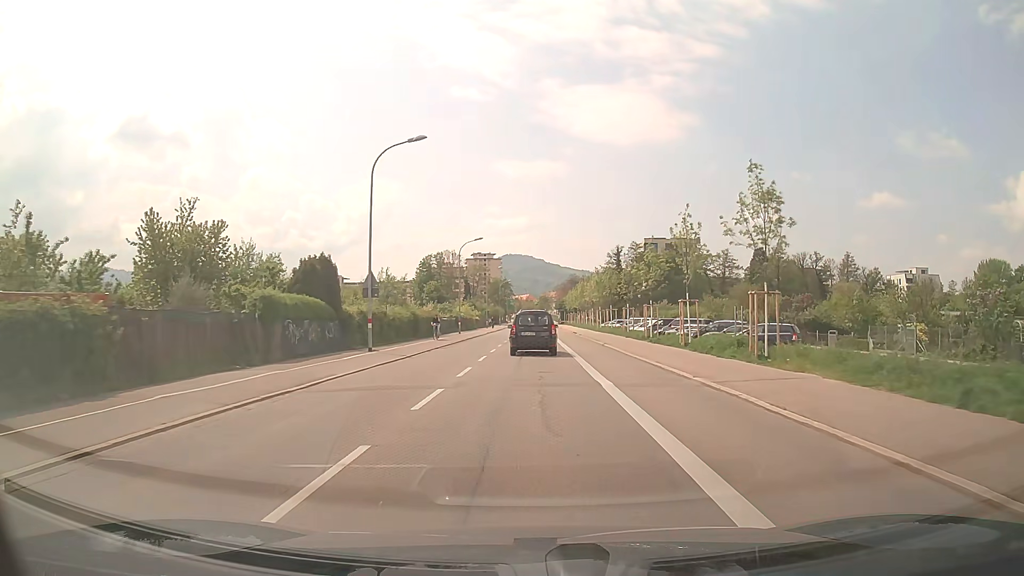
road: secondary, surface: asphalt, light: Day
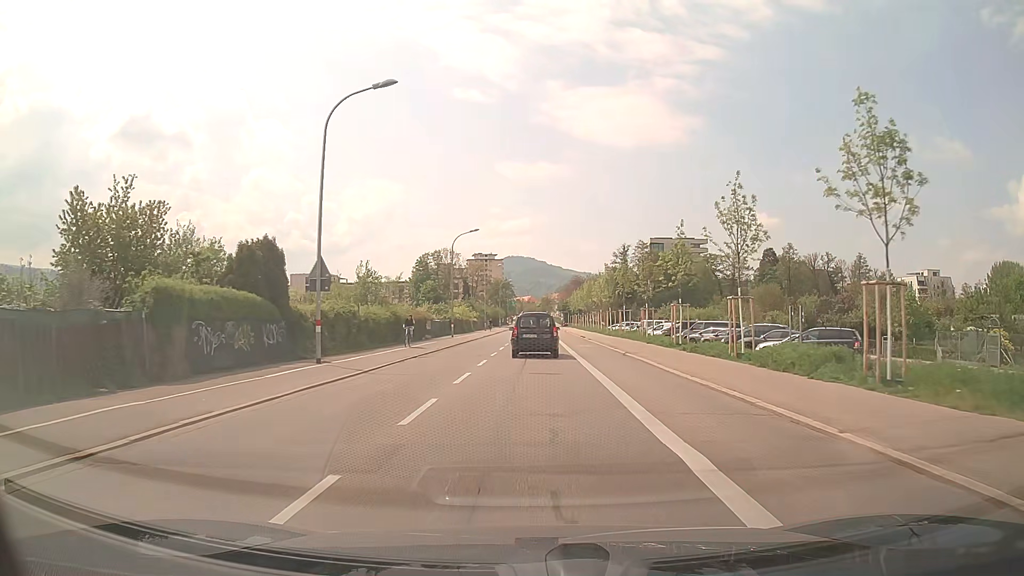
(0.0, +7.4) m; 0°
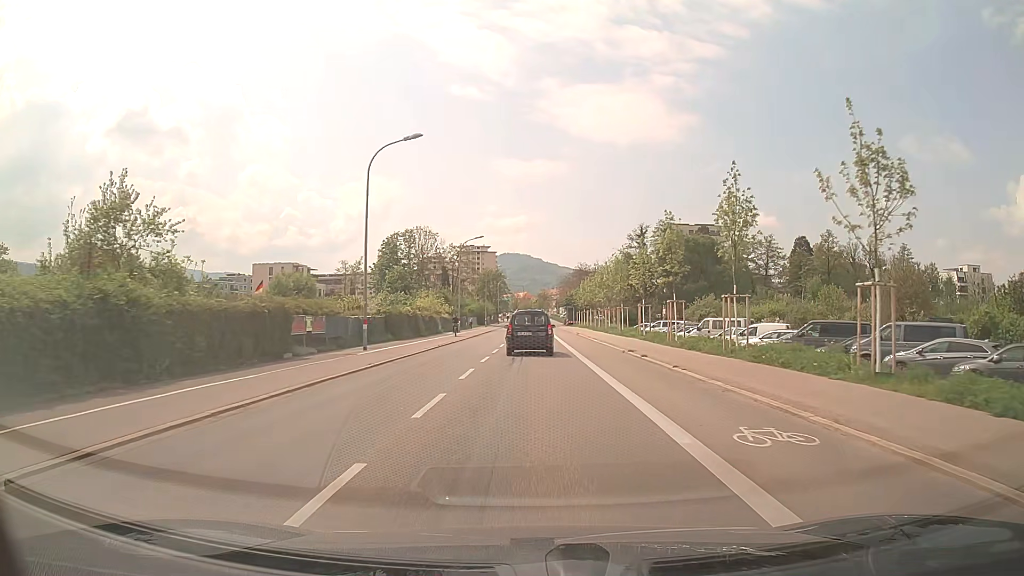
(+0.1, +29.6) m; 0°
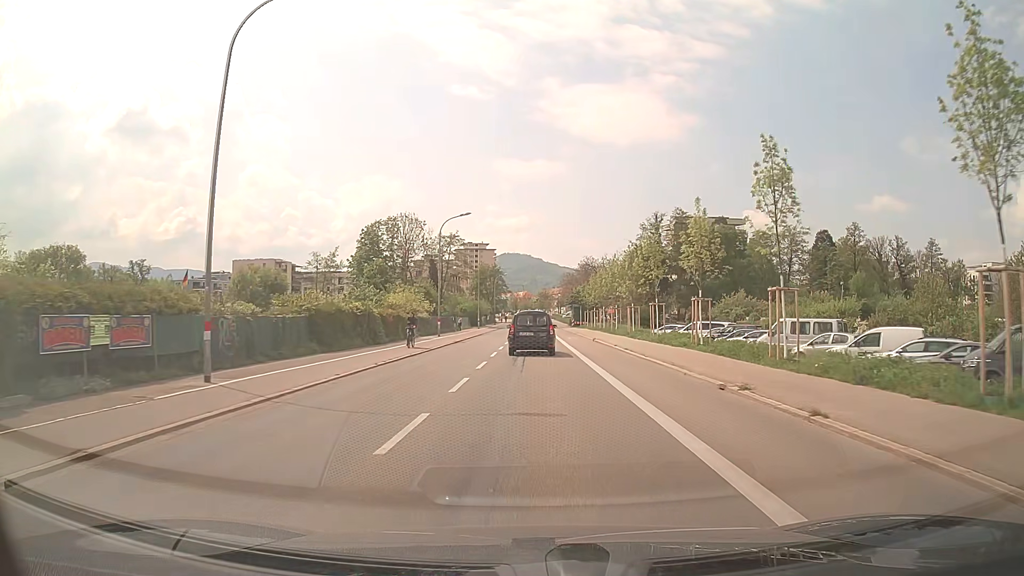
(0.0, +14.6) m; 0°
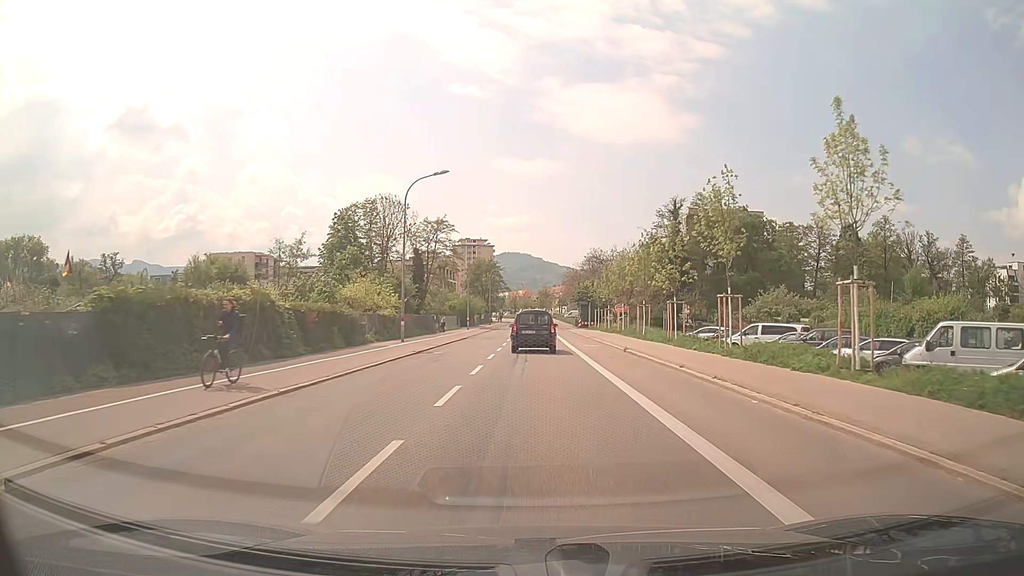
(0.0, +14.4) m; 0°
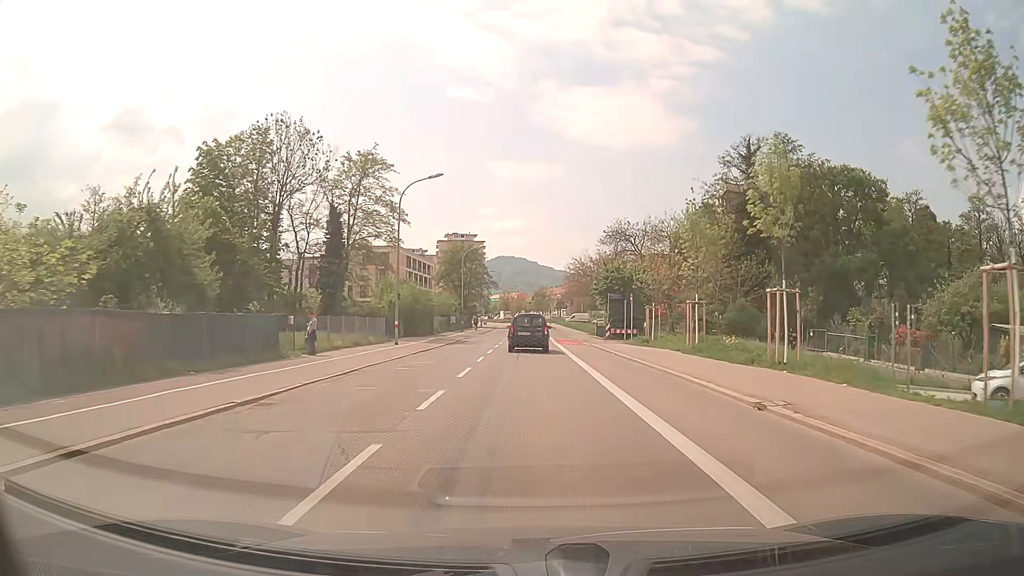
(+0.4, +36.3) m; +1°
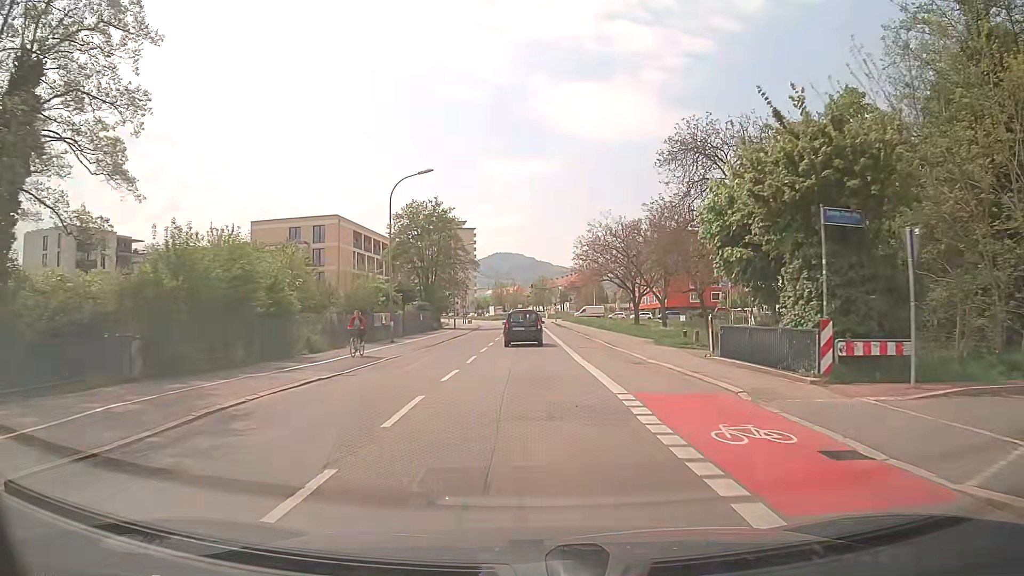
(-0.3, +36.8) m; 0°
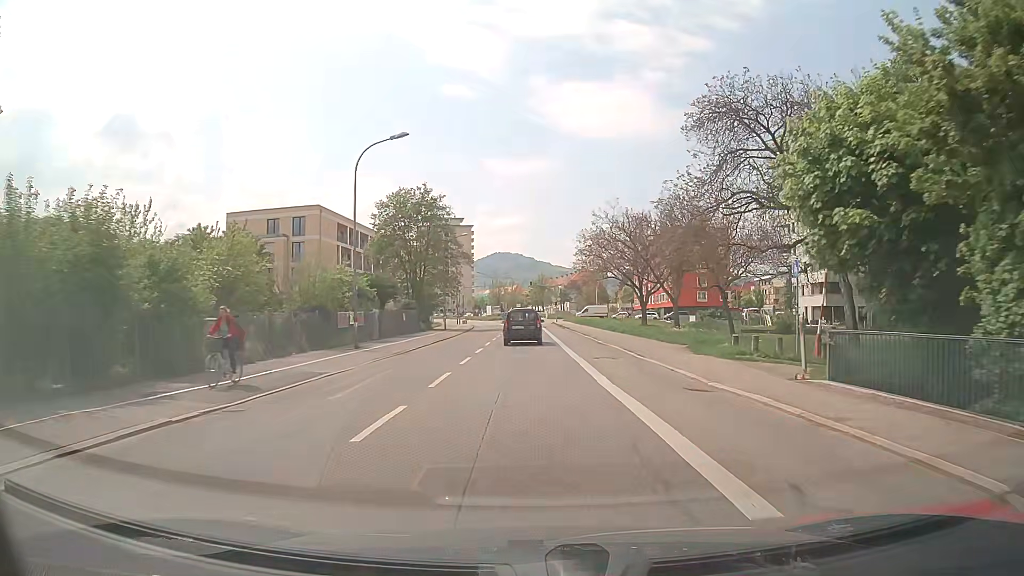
(0.0, +7.3) m; 0°
(0, +10) (0, +20) (0, +30) (0, +40) (0, +50) (0, +60) (0, +70) (0, +80) (-1, +90) (-1, +100) m
